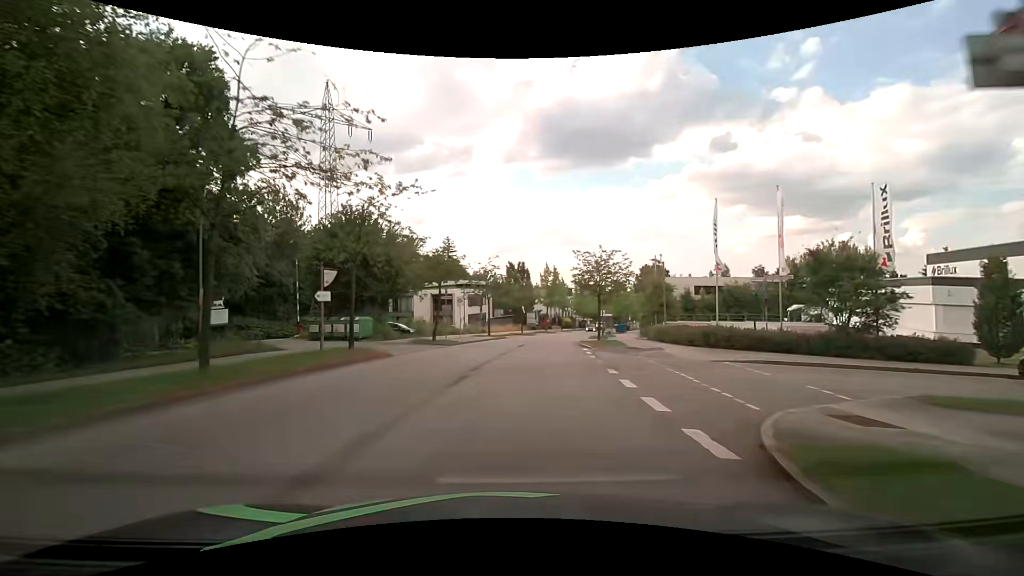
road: residential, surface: asphalt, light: Day
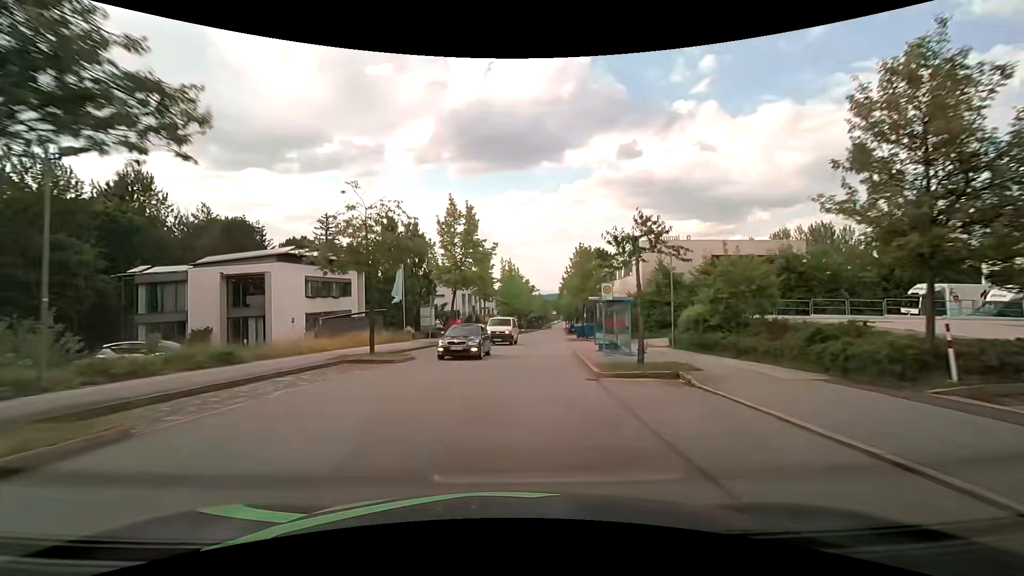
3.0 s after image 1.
(+3.5, +37.8) m; +10°
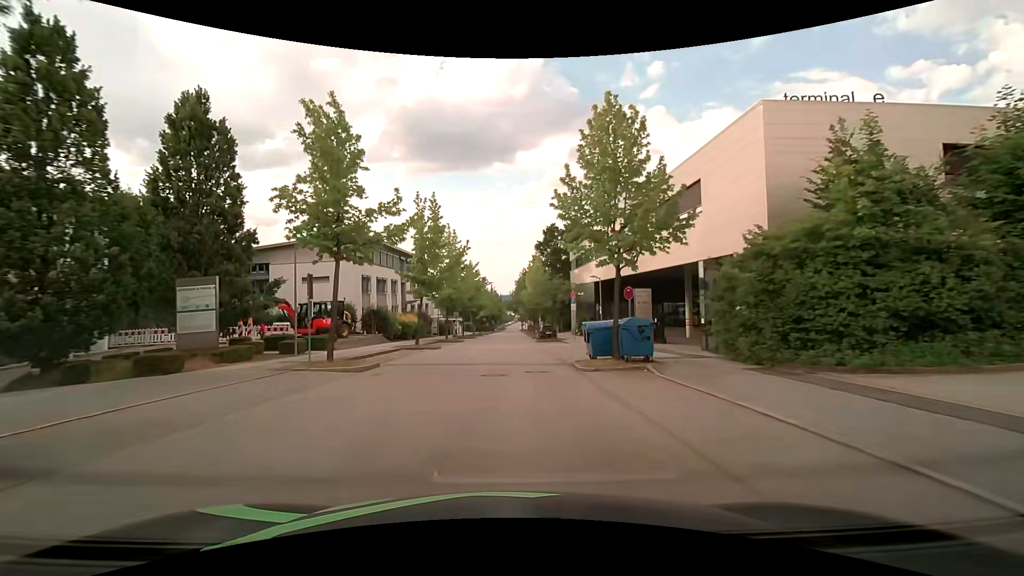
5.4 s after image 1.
(+1.9, +30.3) m; +6°
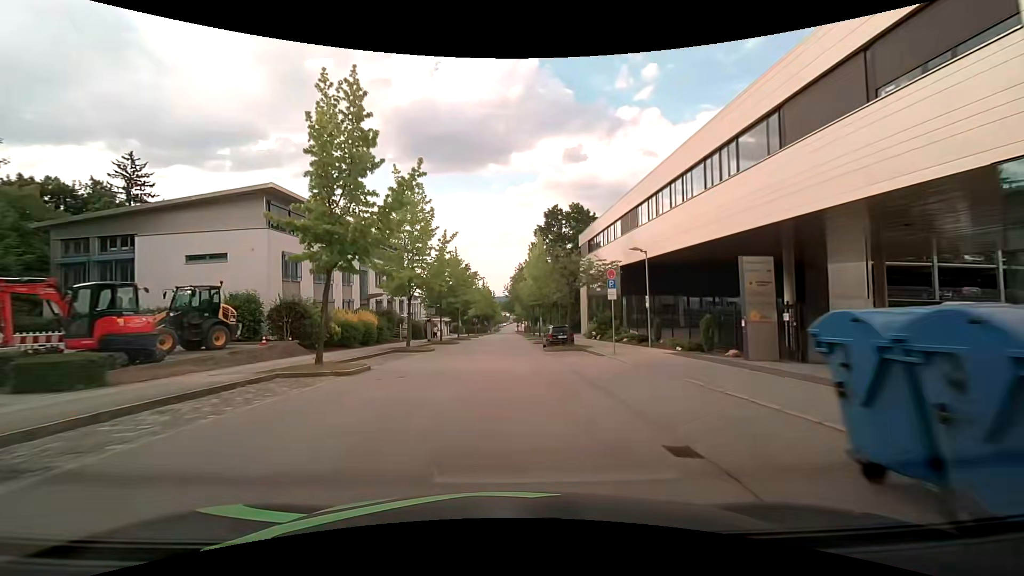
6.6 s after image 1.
(-0.1, +15.2) m; 0°
